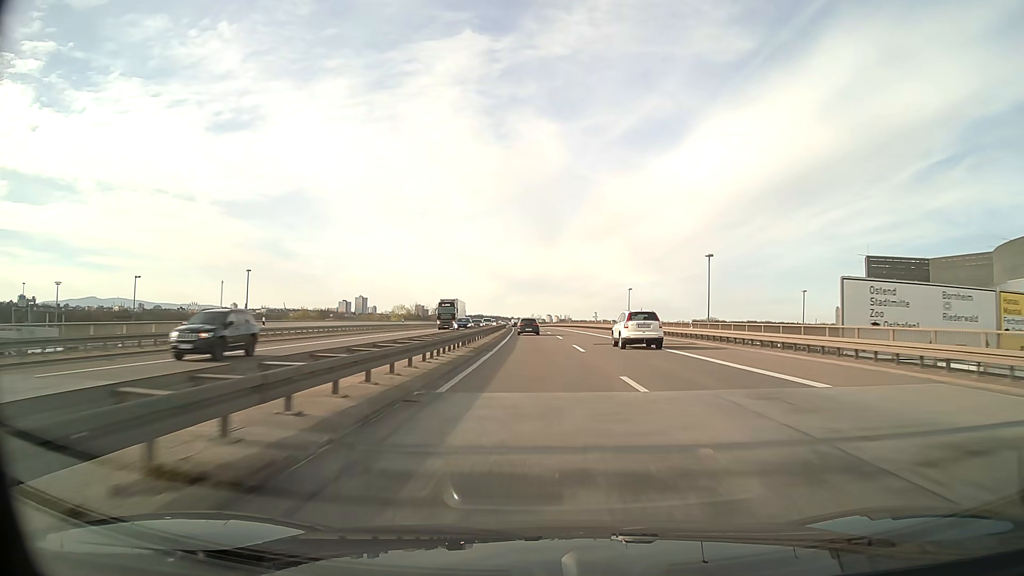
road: motorway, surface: asphalt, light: Day
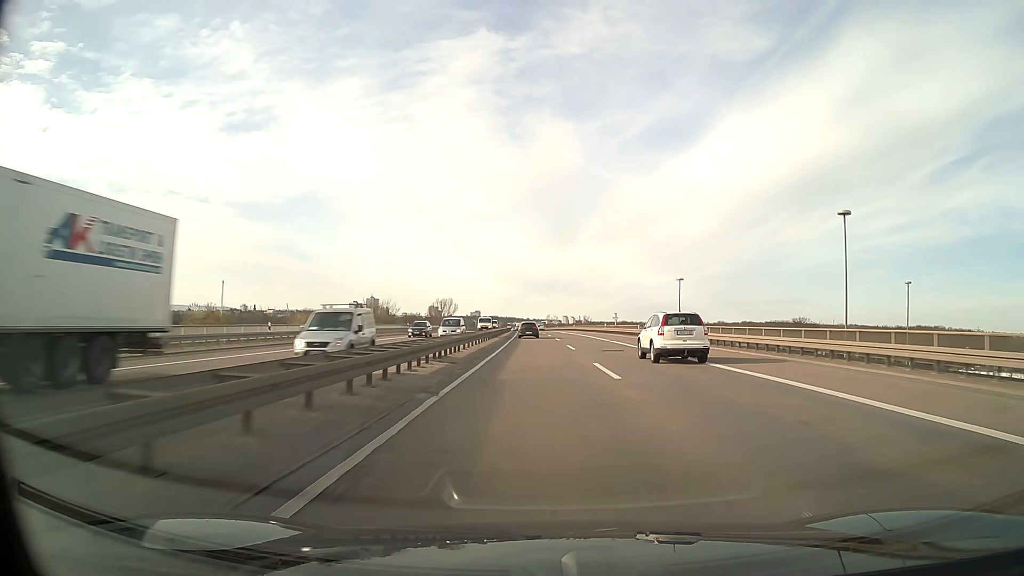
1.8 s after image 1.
(-0.5, +47.6) m; -1°
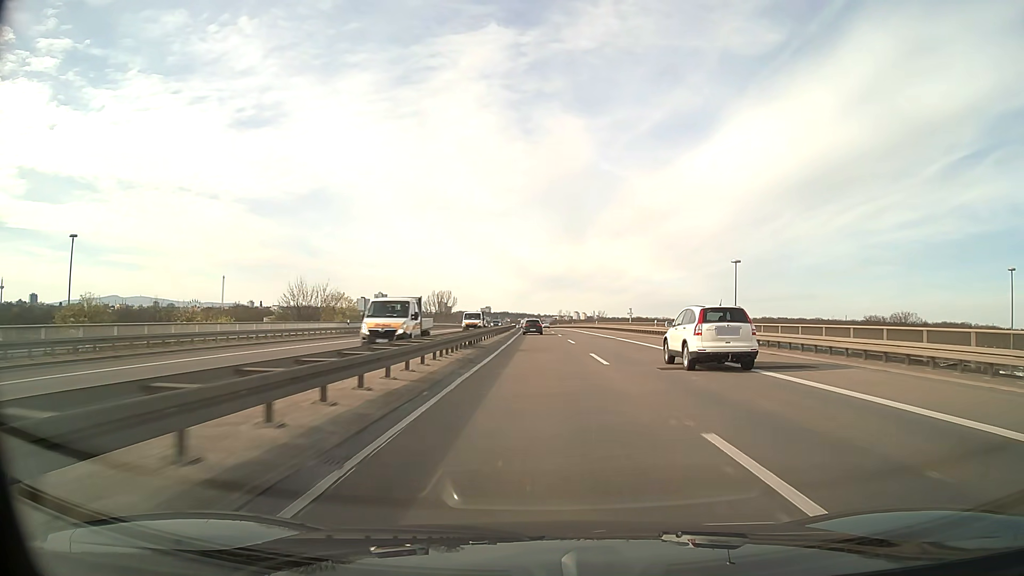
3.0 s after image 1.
(-0.2, +31.7) m; -1°
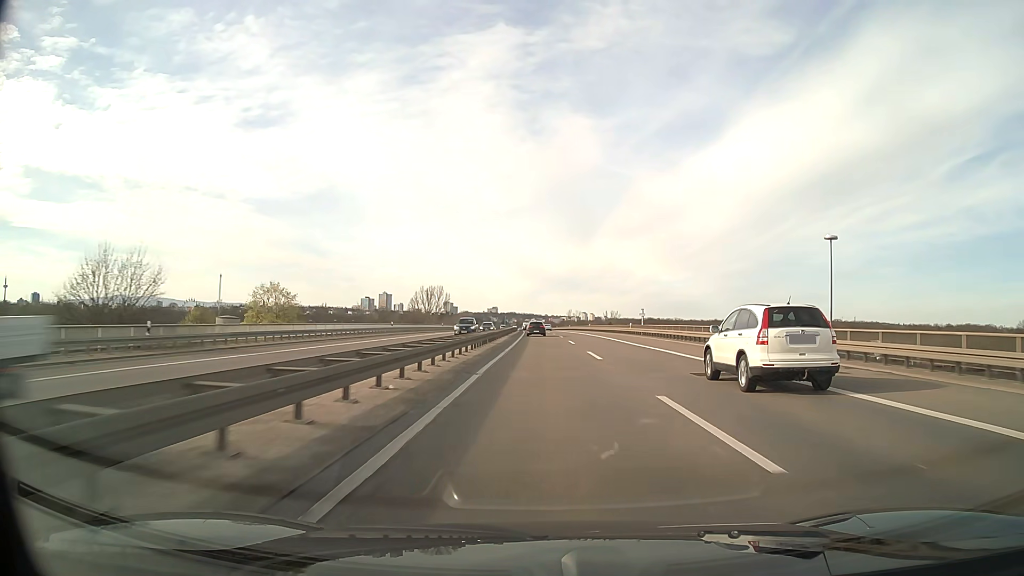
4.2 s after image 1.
(-0.2, +31.8) m; -1°
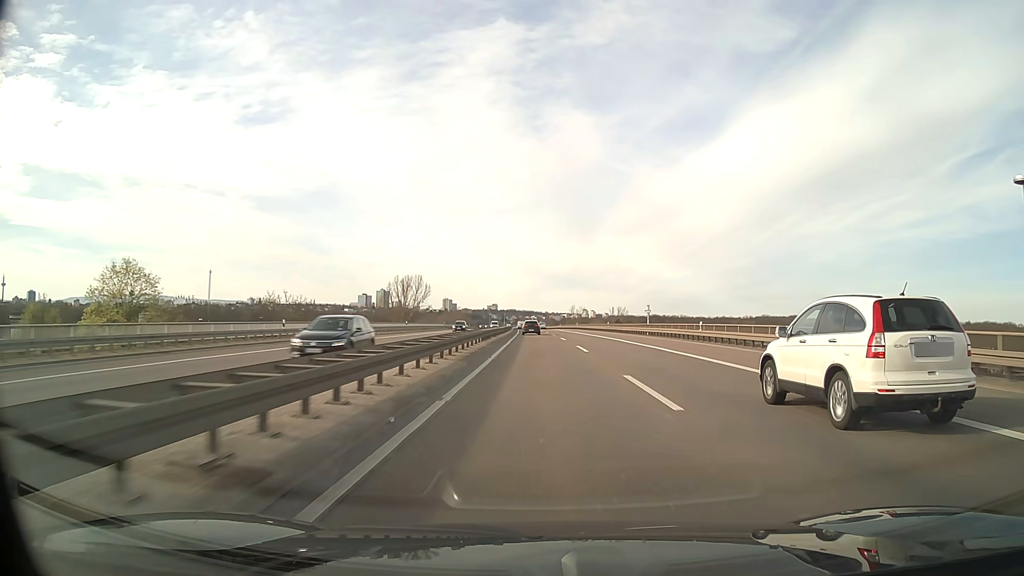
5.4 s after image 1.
(0.0, +31.9) m; 0°
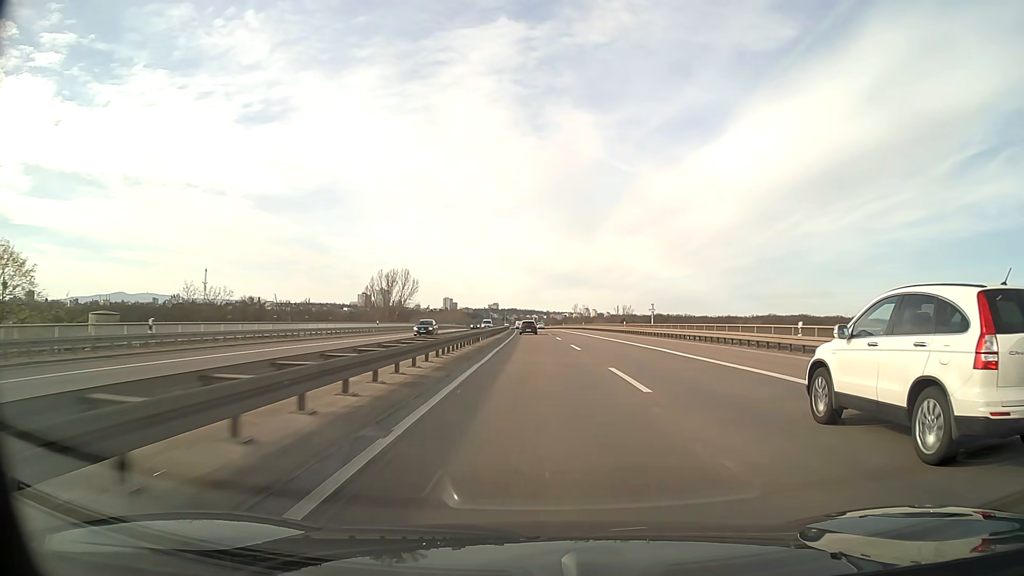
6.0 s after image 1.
(0.0, +16.0) m; 0°
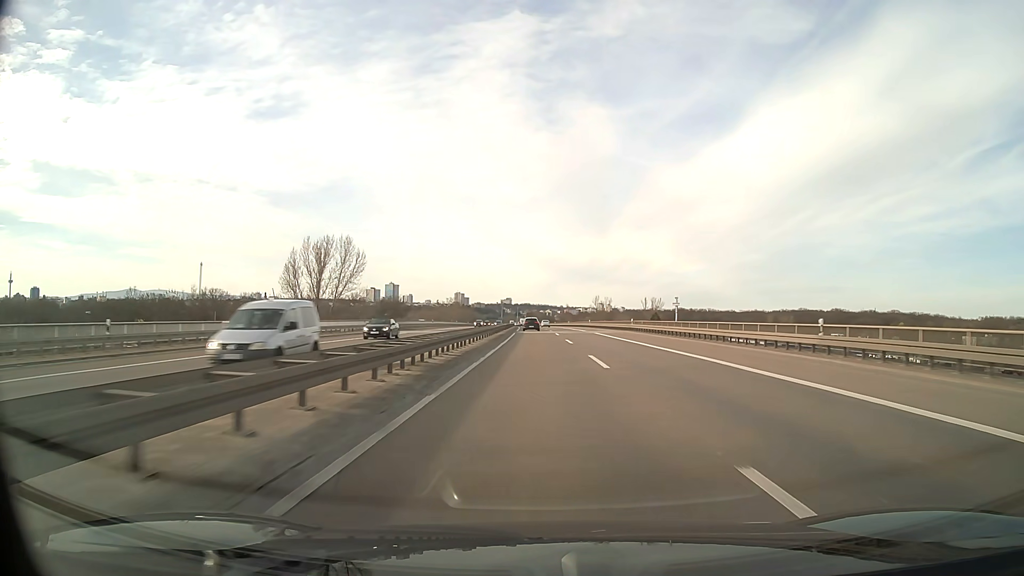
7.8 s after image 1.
(-0.4, +48.0) m; -1°
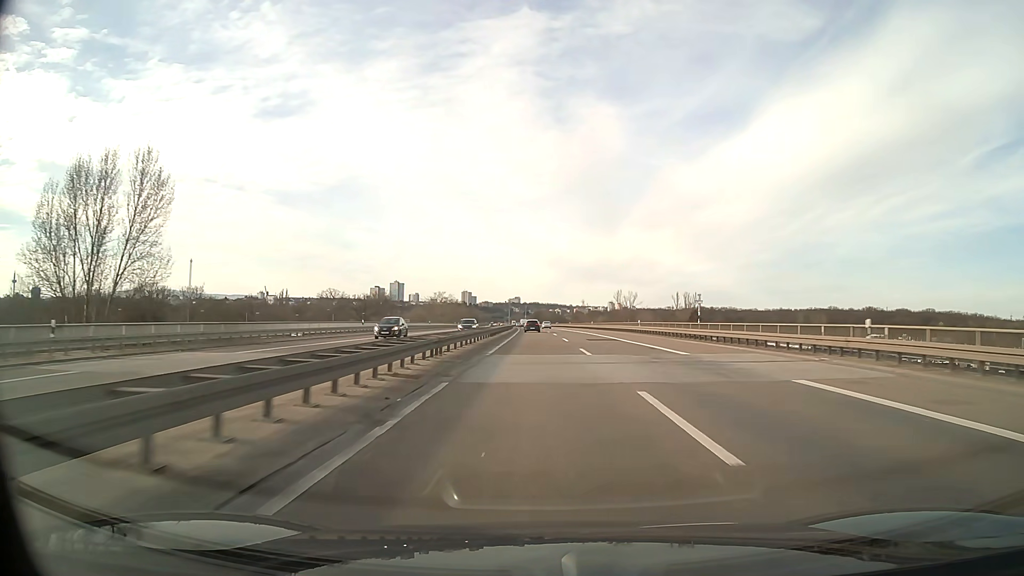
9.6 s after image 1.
(-0.3, +48.1) m; -1°
(0, +10) (0, +20) (0, +30) (0, +40) (0, +50) (0, +60) (0, +70) (0, +80) (0, +90) (0, +100) m
